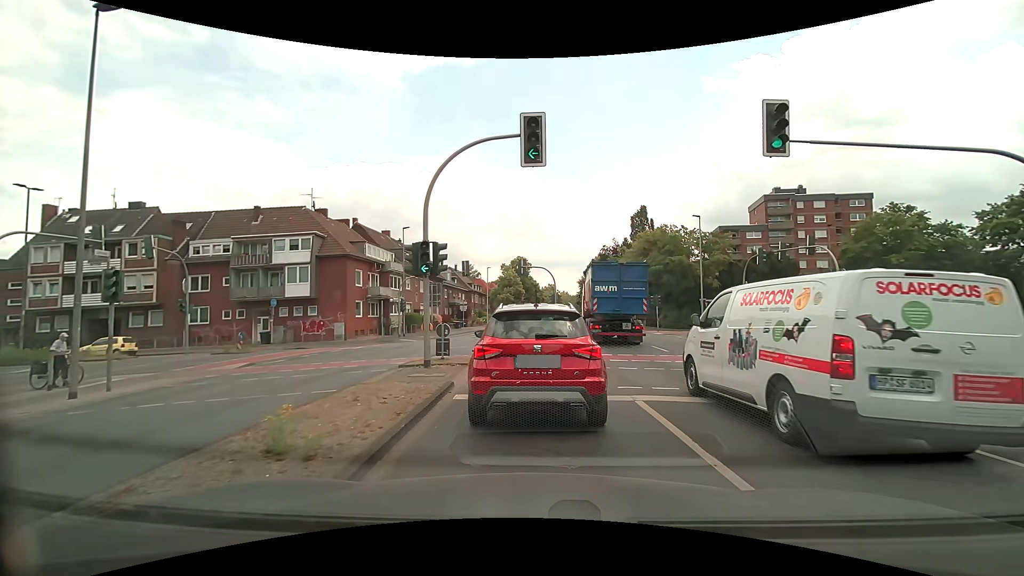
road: secondary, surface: asphalt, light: Day
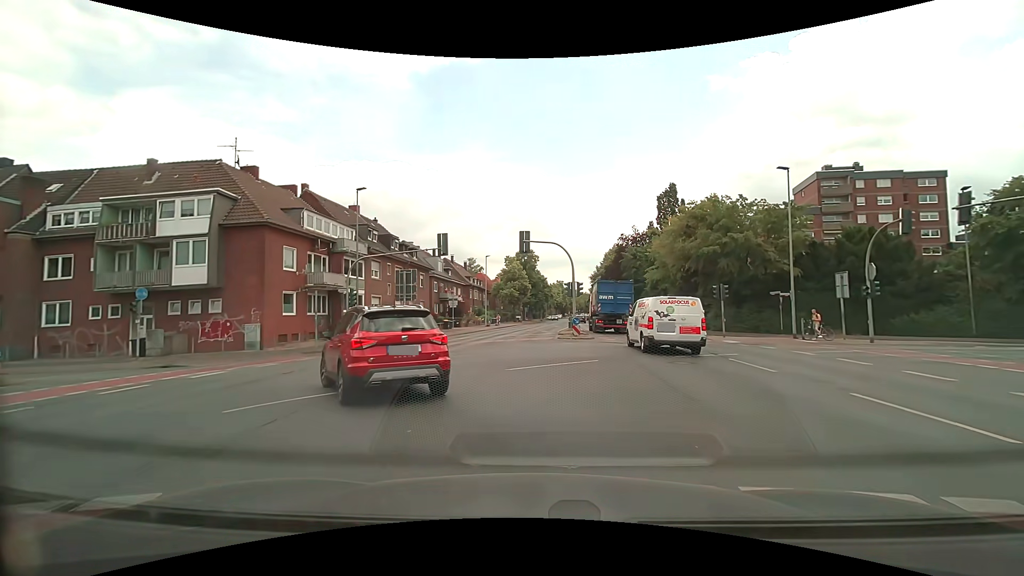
(-0.1, +14.5) m; 0°
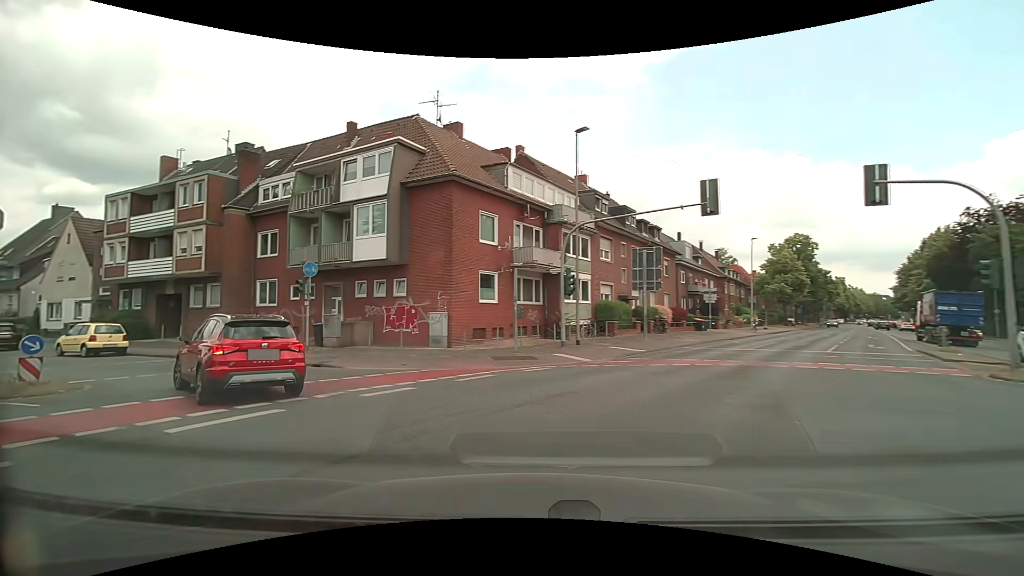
(-2.2, +11.0) m; -26°
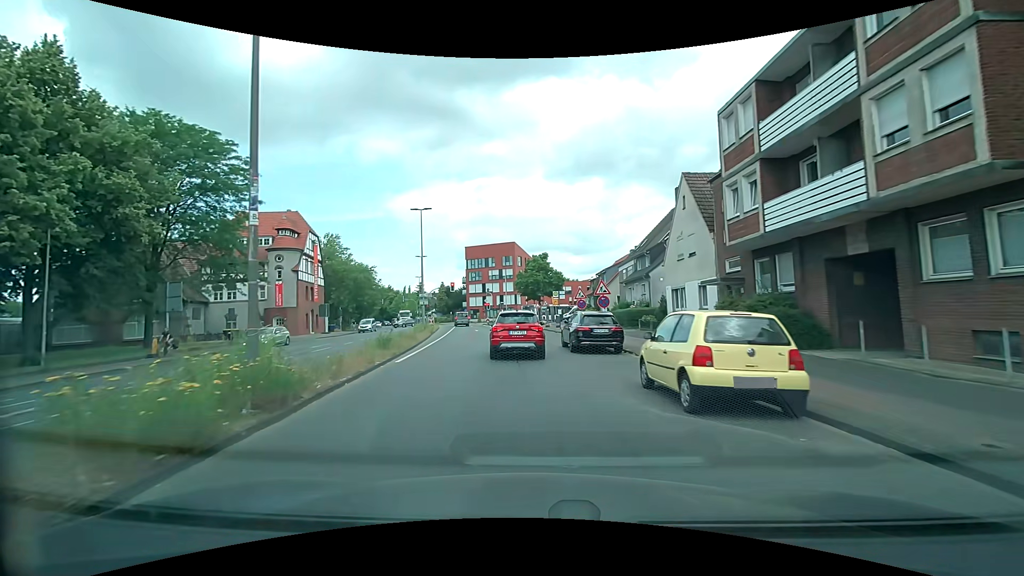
(-12.3, +16.7) m; -64°
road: tertiary
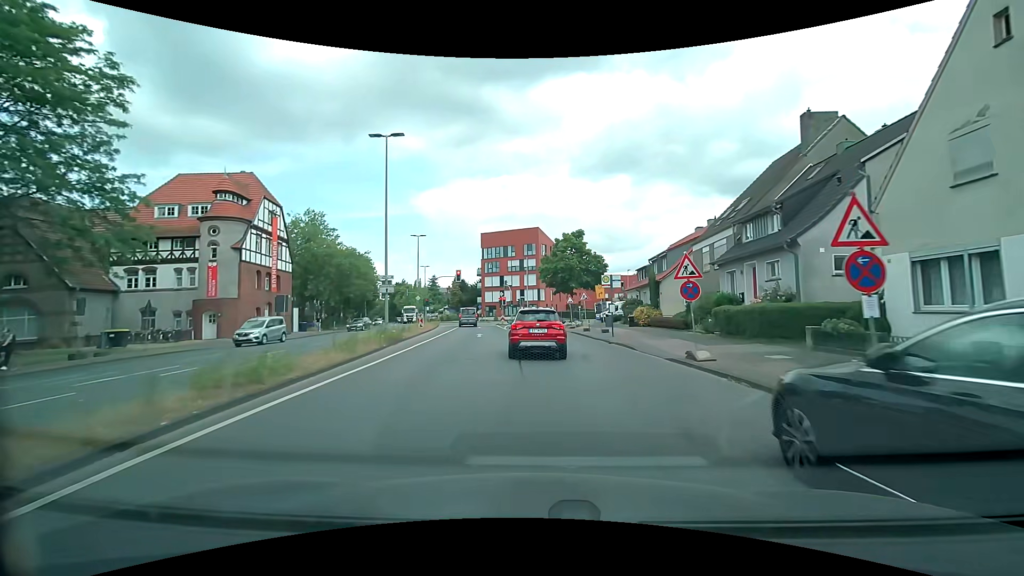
(-0.8, +17.1) m; -3°
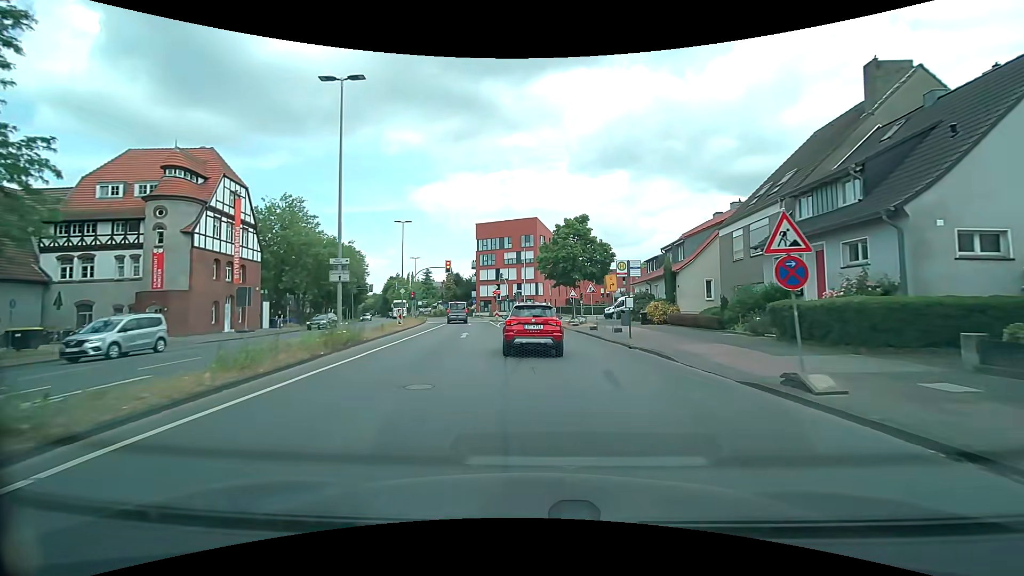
(0.0, +5.6) m; 0°
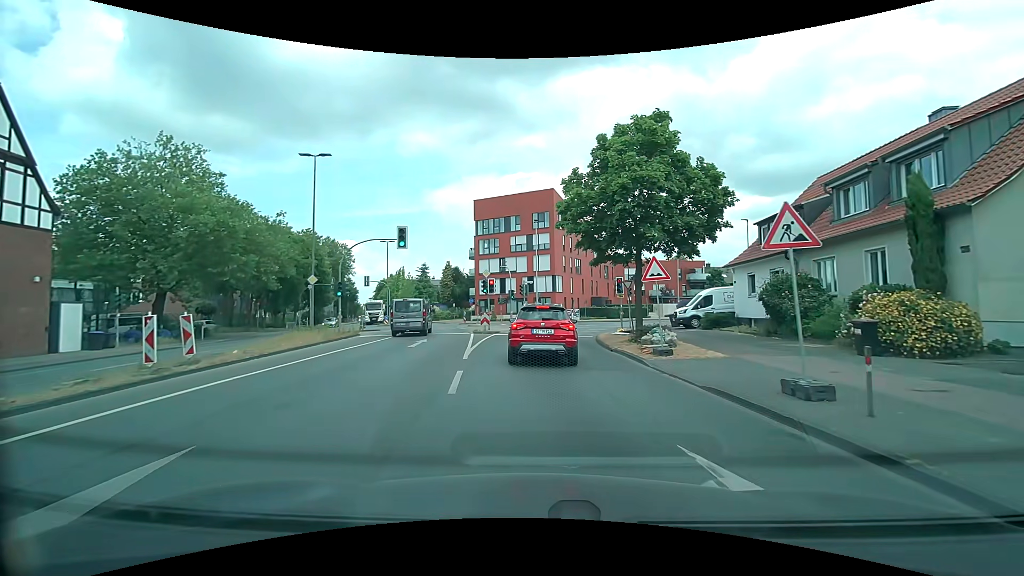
(0.0, +22.7) m; -2°
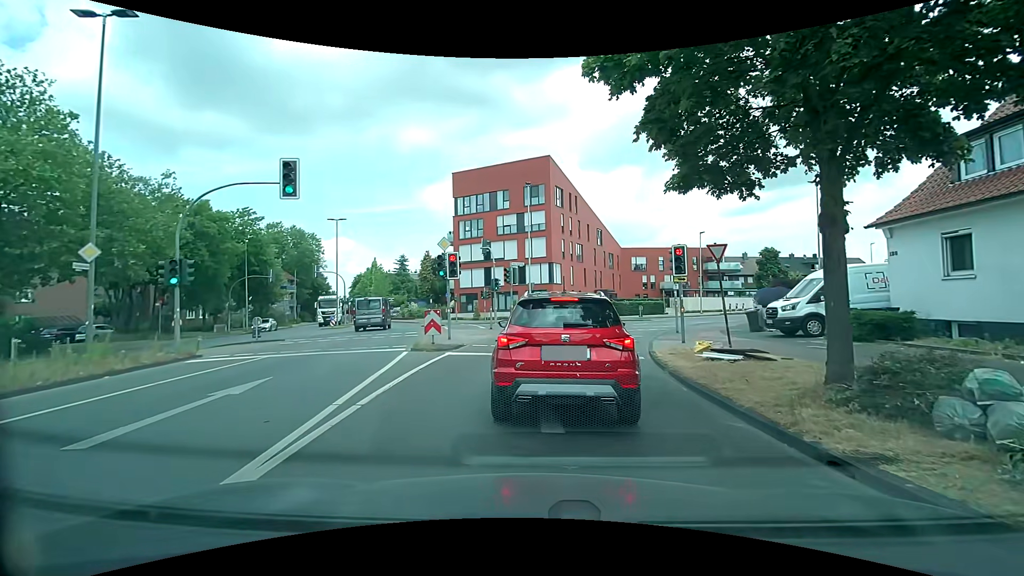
(+0.1, +13.0) m; +3°
